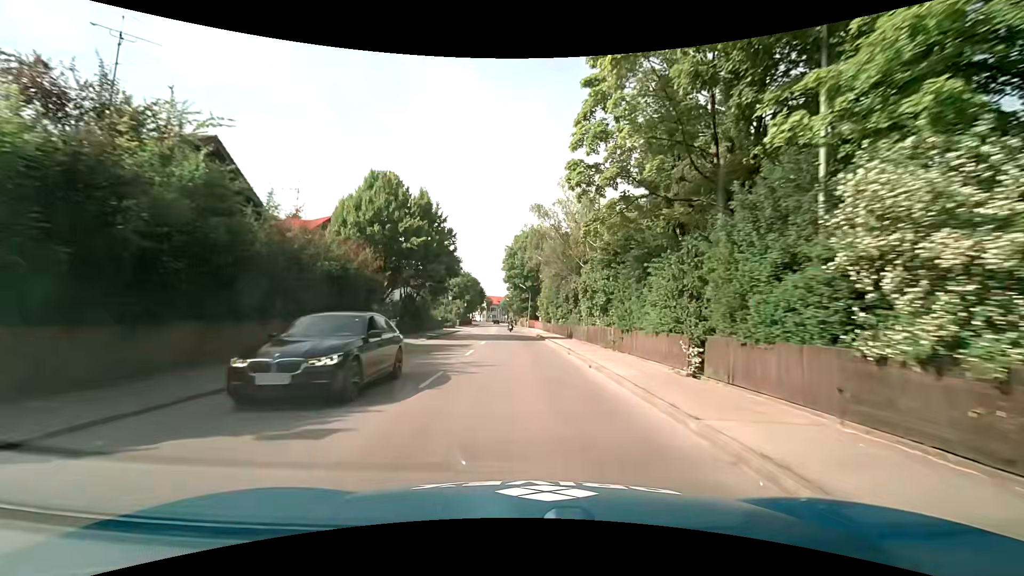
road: tertiary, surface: asphalt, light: Day
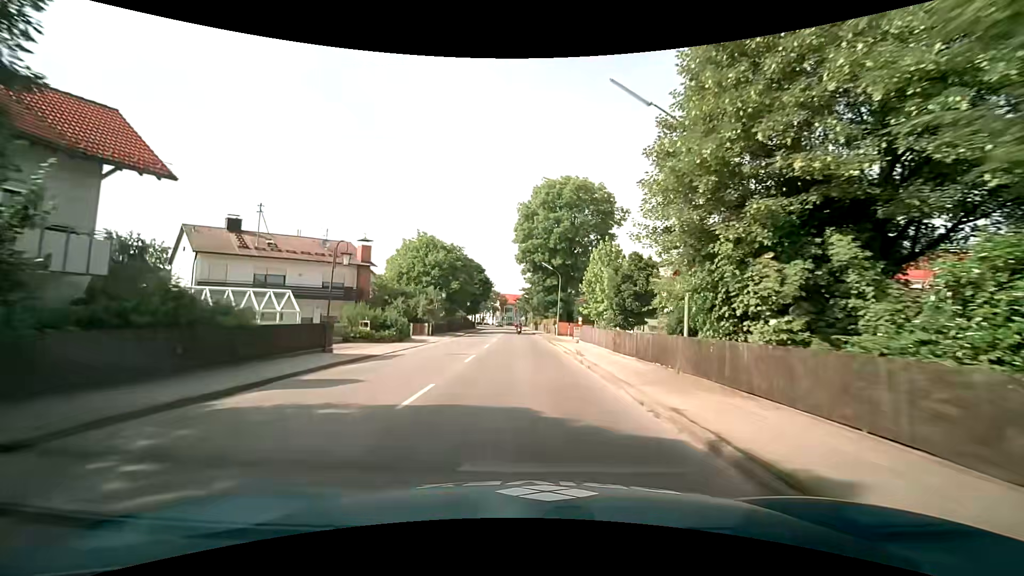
(-1.9, +38.2) m; -4°
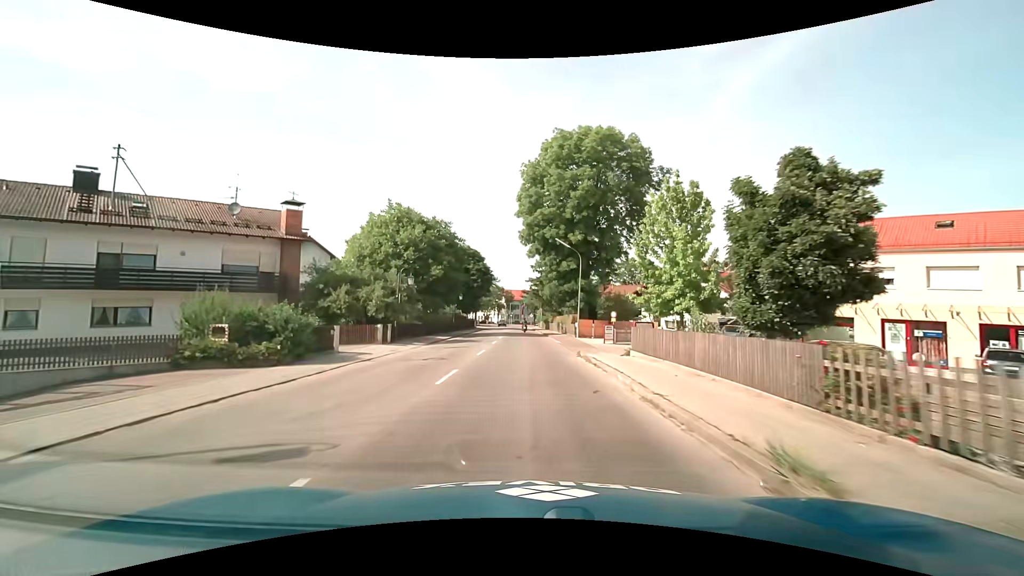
(-0.1, +15.3) m; -1°
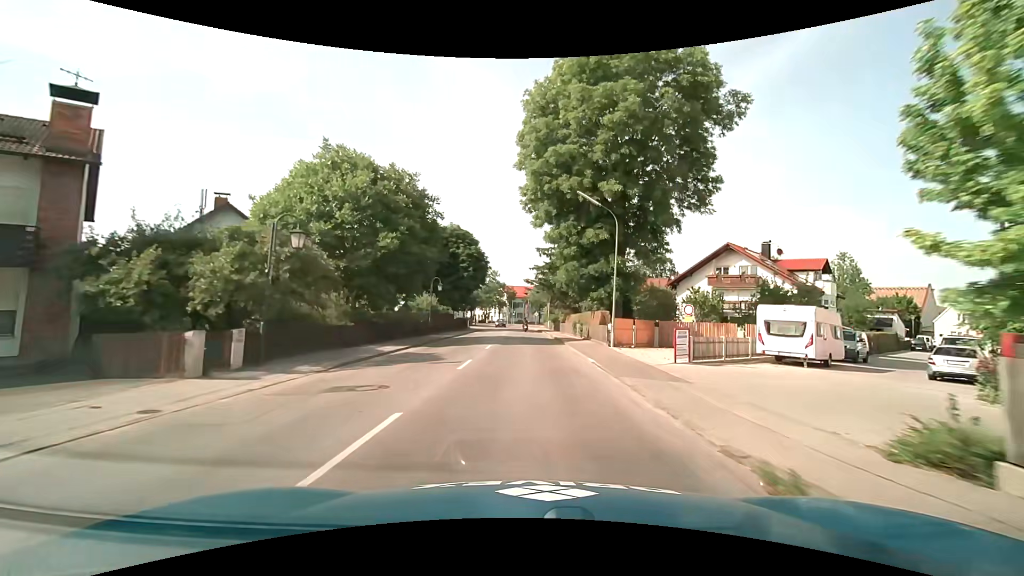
(0.0, +15.3) m; 0°
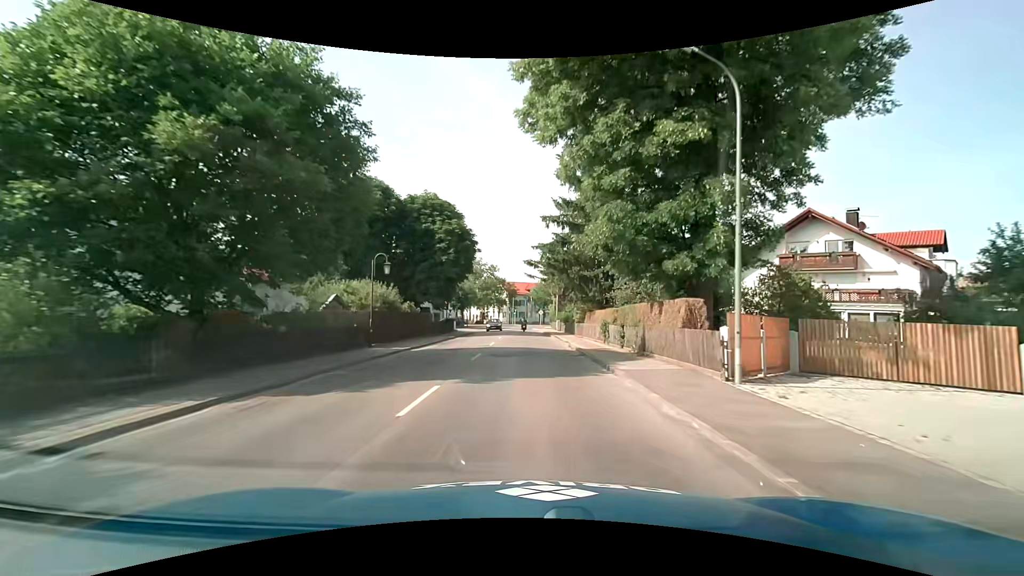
(+0.1, +15.3) m; 0°
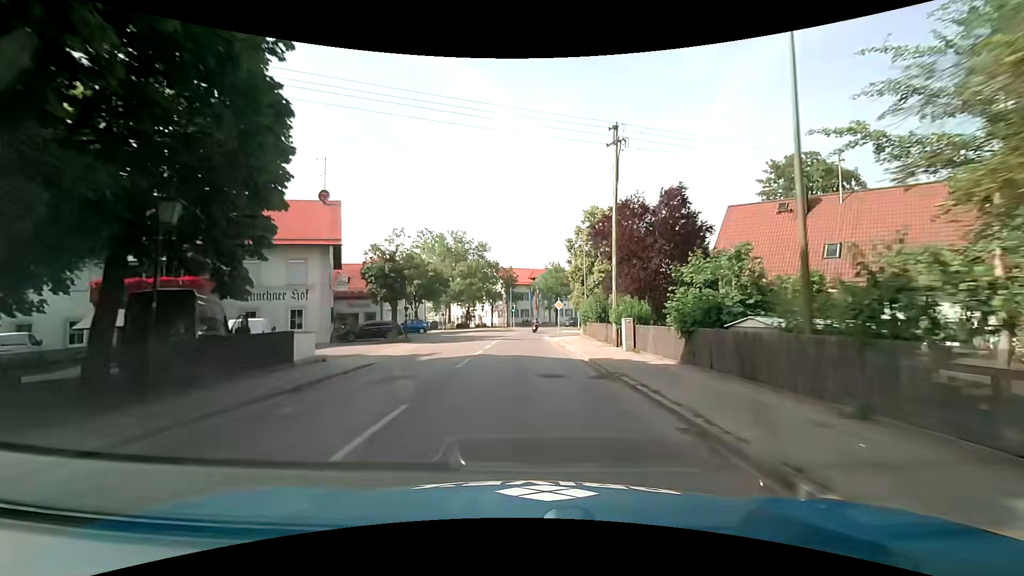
(-0.2, +38.1) m; 0°
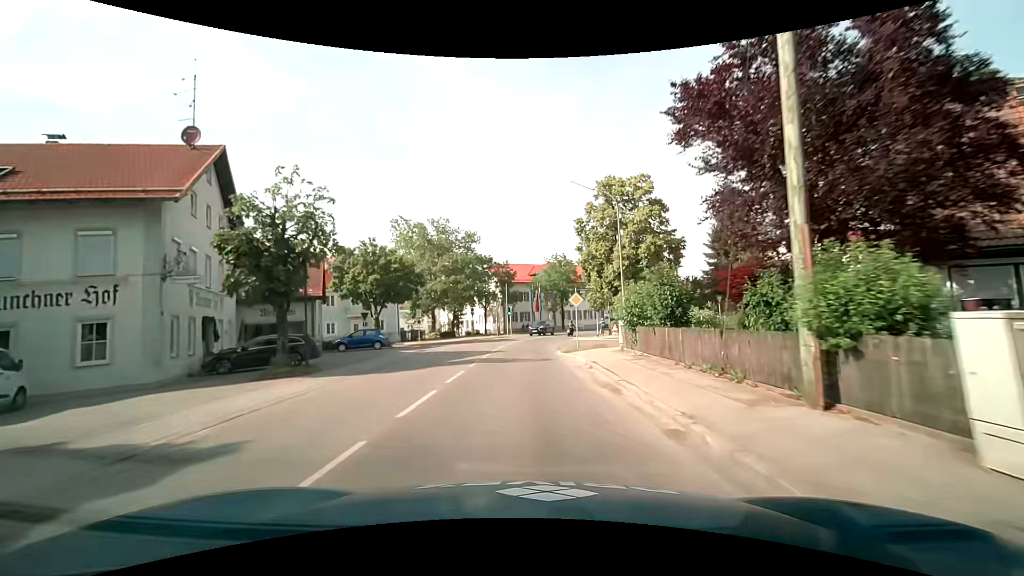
(0.0, +15.3) m; 0°
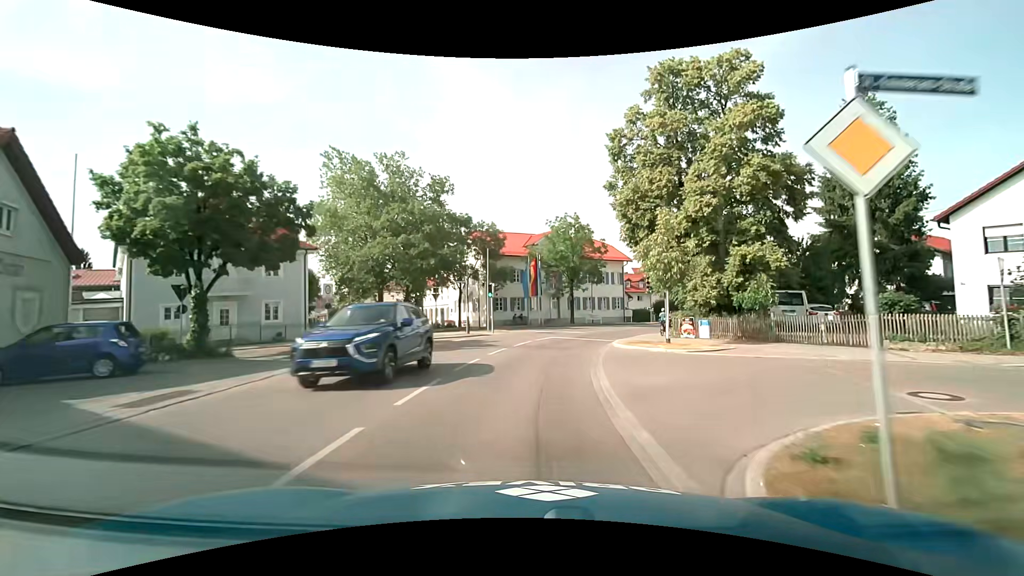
(-0.1, +22.9) m; +1°
(0, +10) (+1, +20) (+3, +30) (+7, +39) (+11, +48) (+17, +56) (+24, +63) (+32, +69) (+41, +74) (+50, +79) m
